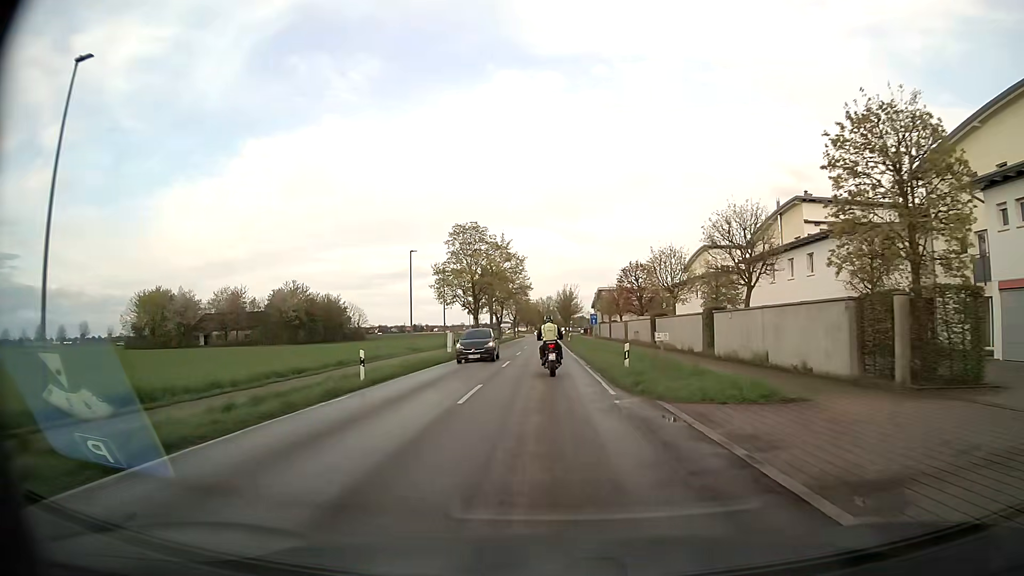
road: secondary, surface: asphalt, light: Day
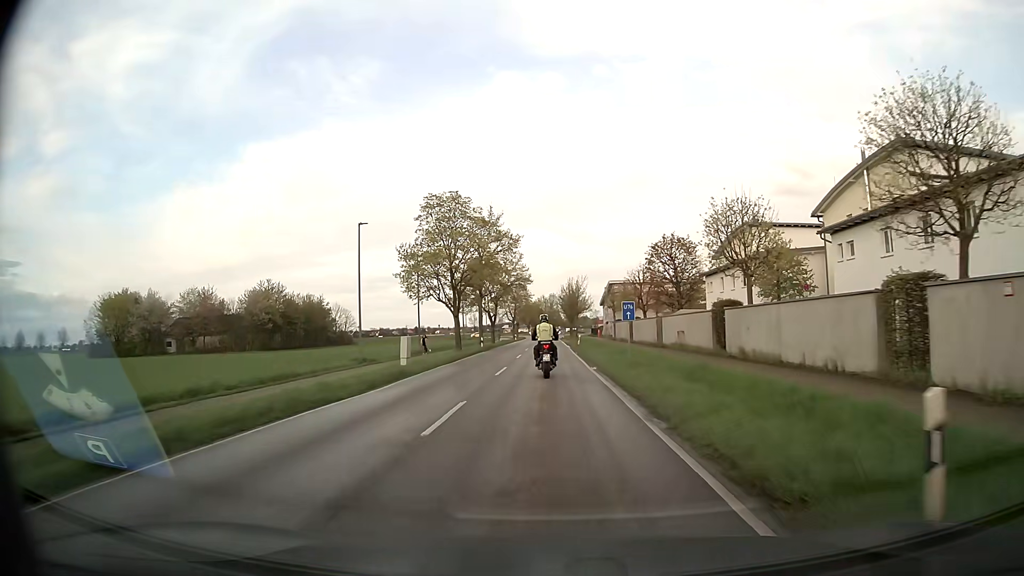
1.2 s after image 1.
(0.0, +15.9) m; 0°
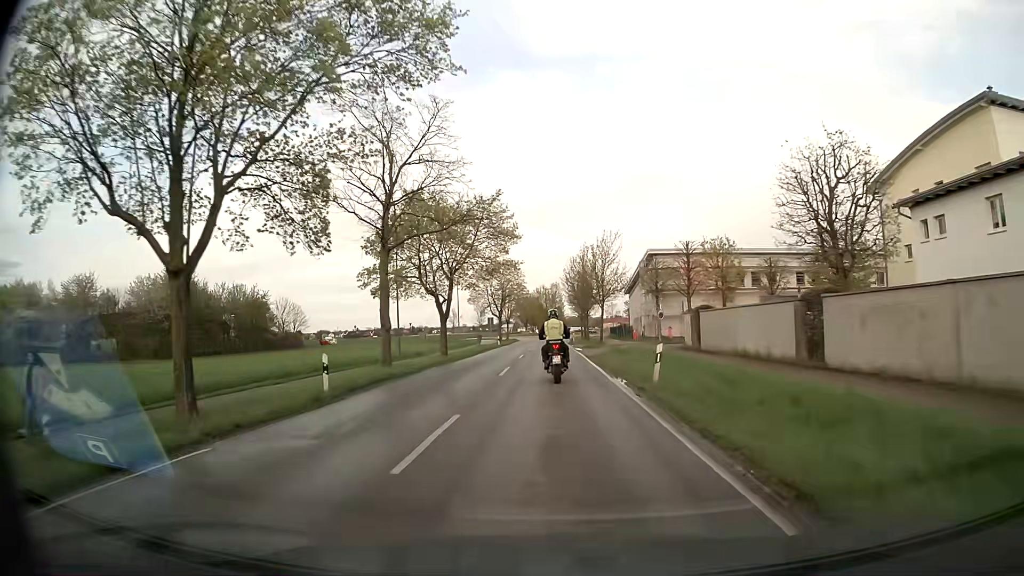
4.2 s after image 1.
(0.0, +38.1) m; 0°
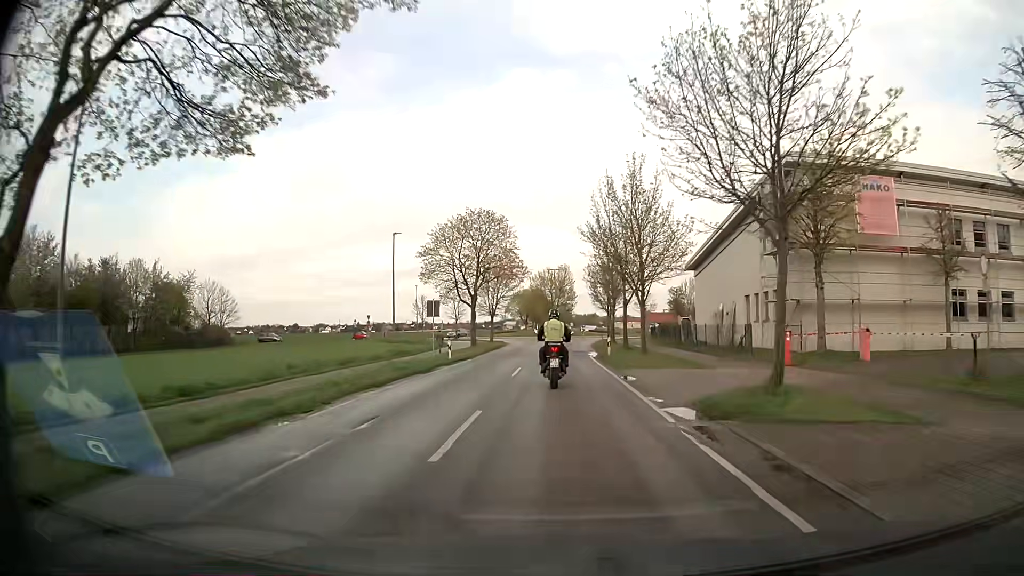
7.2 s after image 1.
(-0.2, +35.9) m; 0°
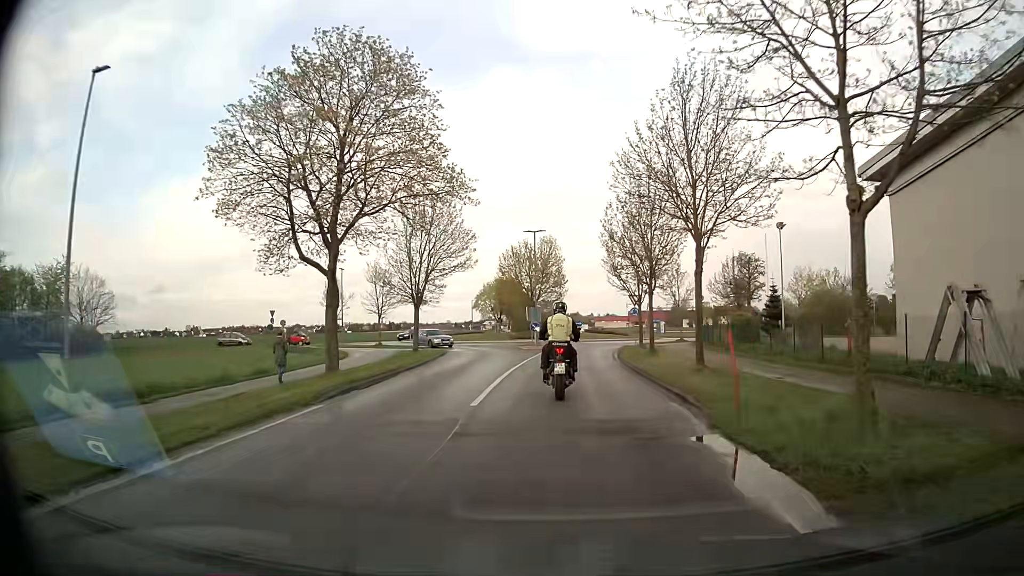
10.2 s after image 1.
(+0.2, +31.0) m; +1°
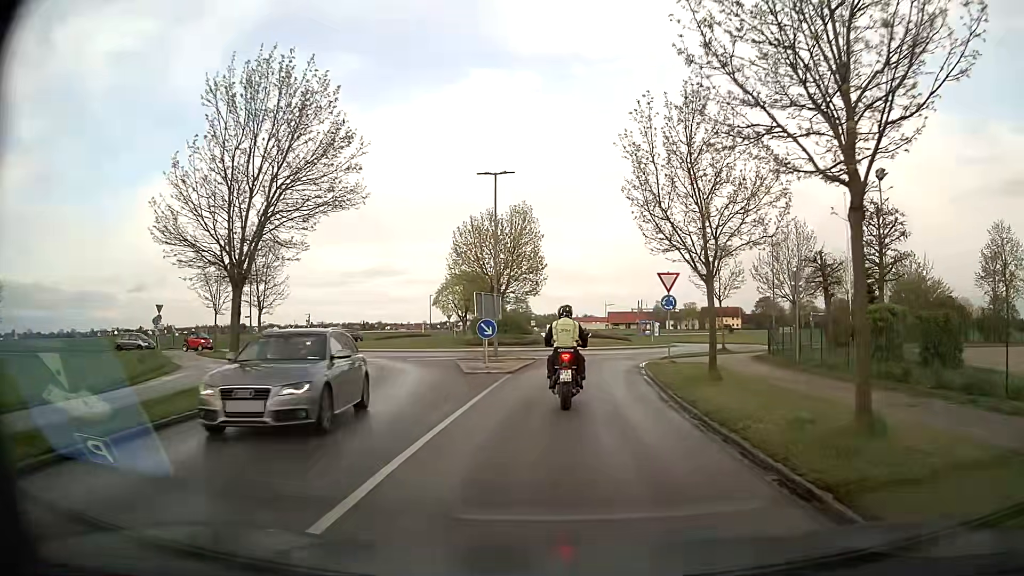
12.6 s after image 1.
(+0.2, +19.1) m; +2°
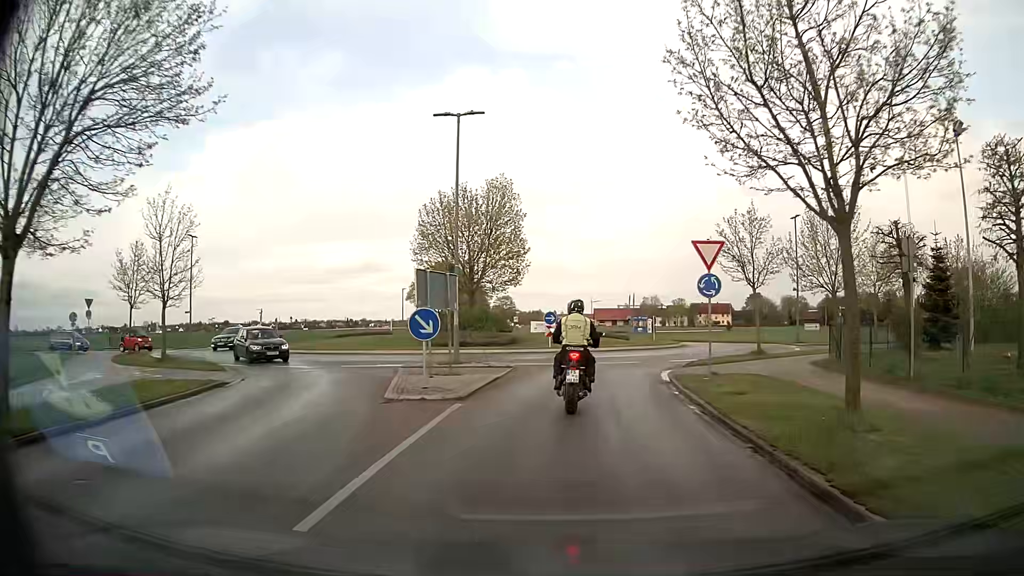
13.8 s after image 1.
(+0.1, +8.2) m; +1°
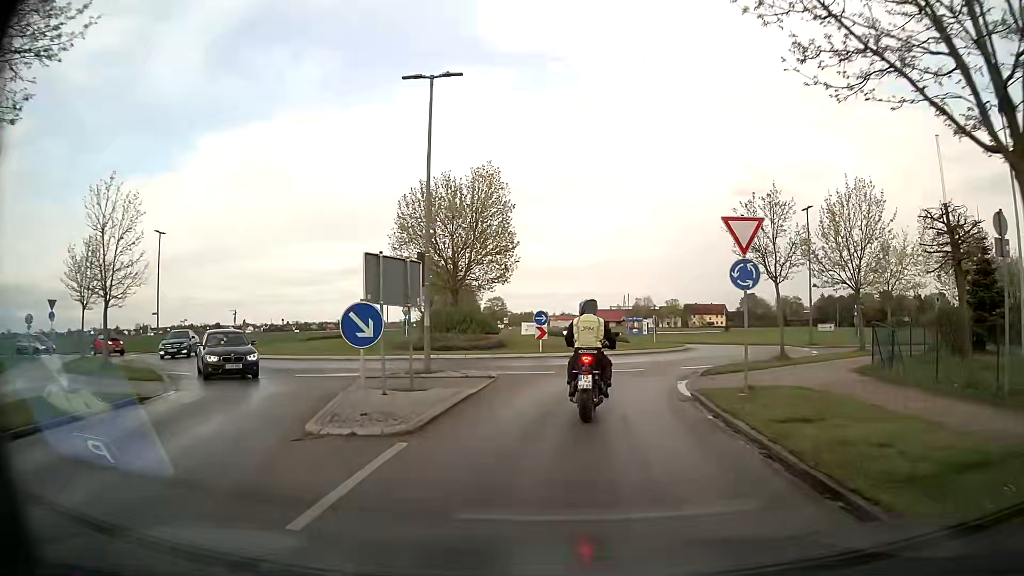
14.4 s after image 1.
(+0.1, +3.7) m; +1°
(0, +10) (+2, +20) (+6, +29) (+10, +38) (+9, +48) (+3, +55) (-3, +64) (-7, +73) (-8, +83) (-10, +93) m
